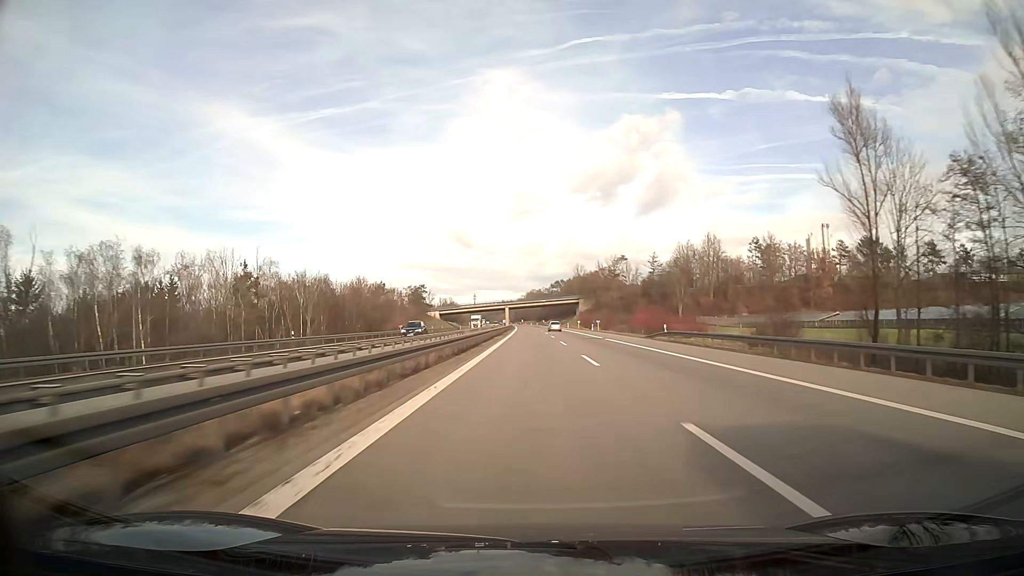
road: motorway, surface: asphalt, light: Day
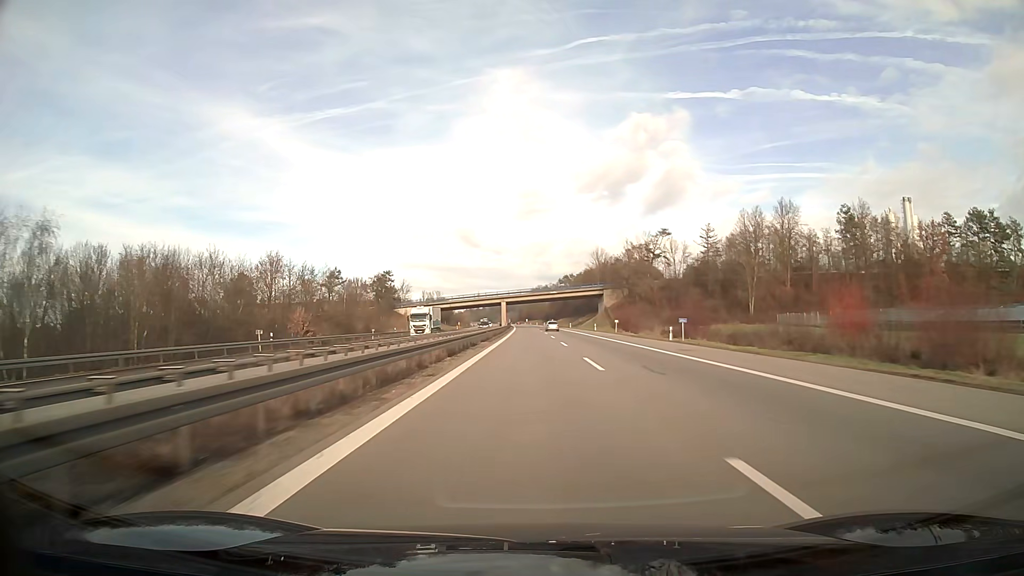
(-0.3, +57.0) m; -1°
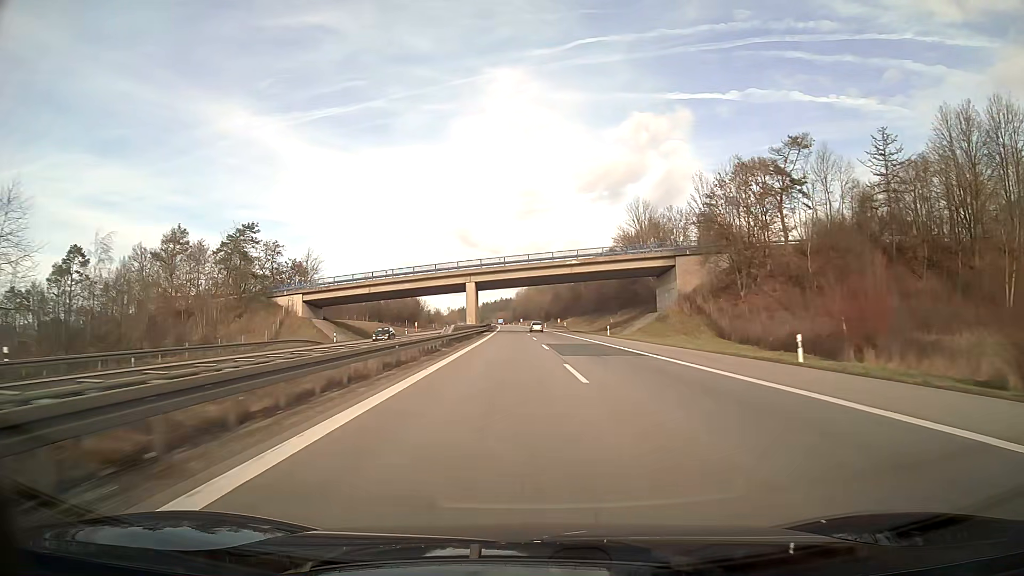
(0.0, +76.1) m; +1°
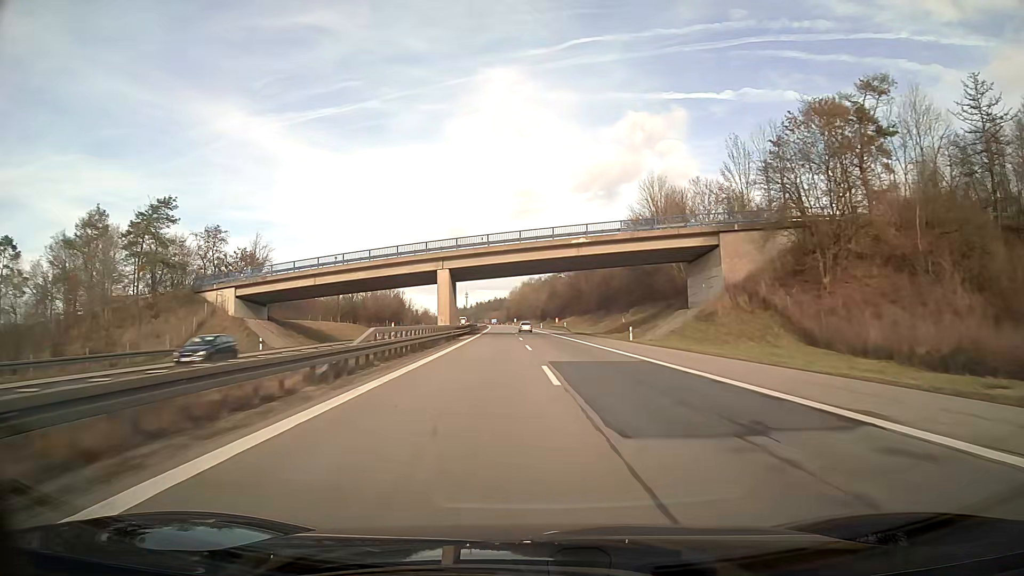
(+0.1, +19.0) m; 0°
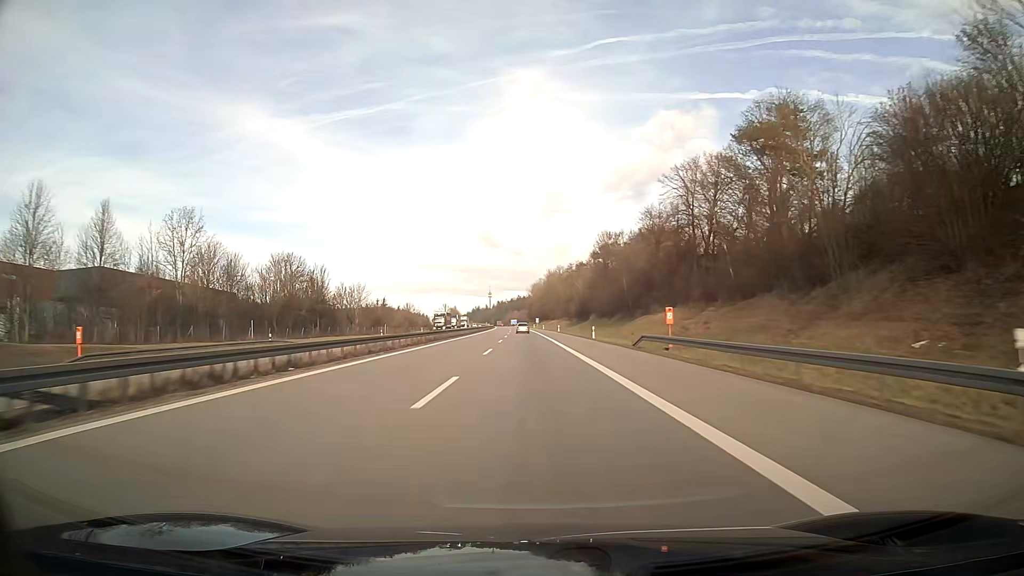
(-1.1, +95.1) m; -2°
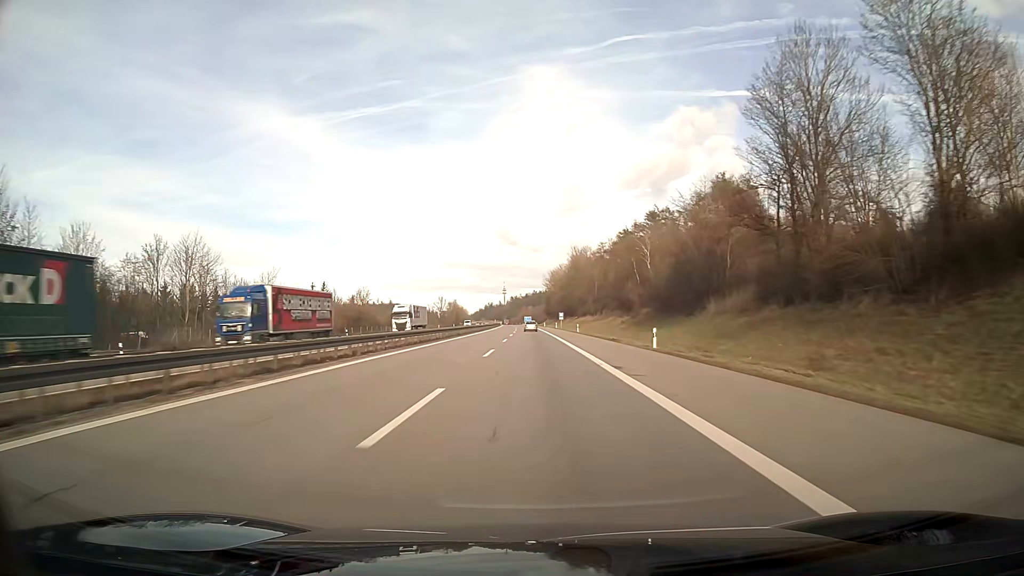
(-1.3, +76.1) m; -1°
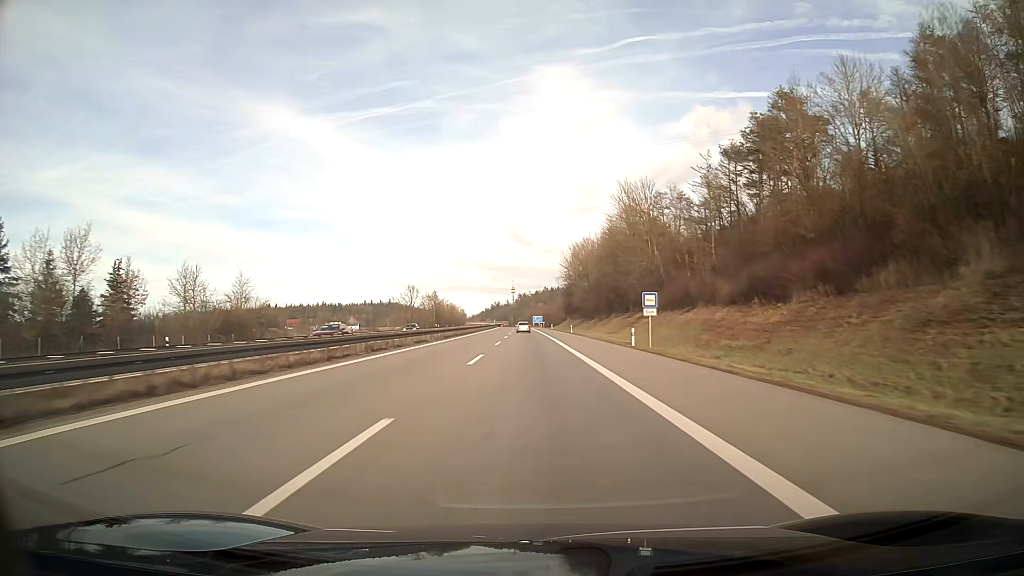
(-0.7, +95.2) m; -1°
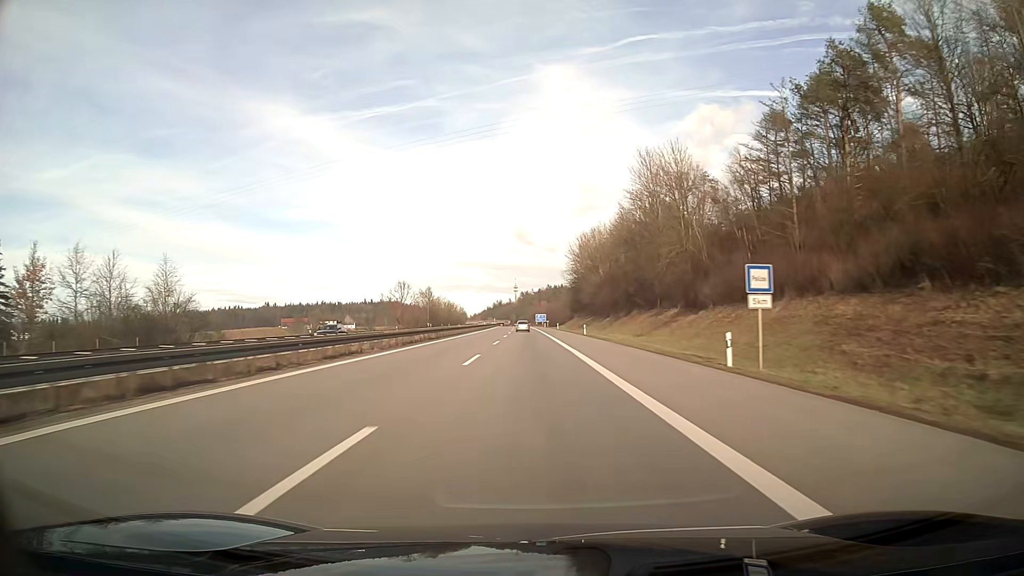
(0.0, +19.0) m; 0°
